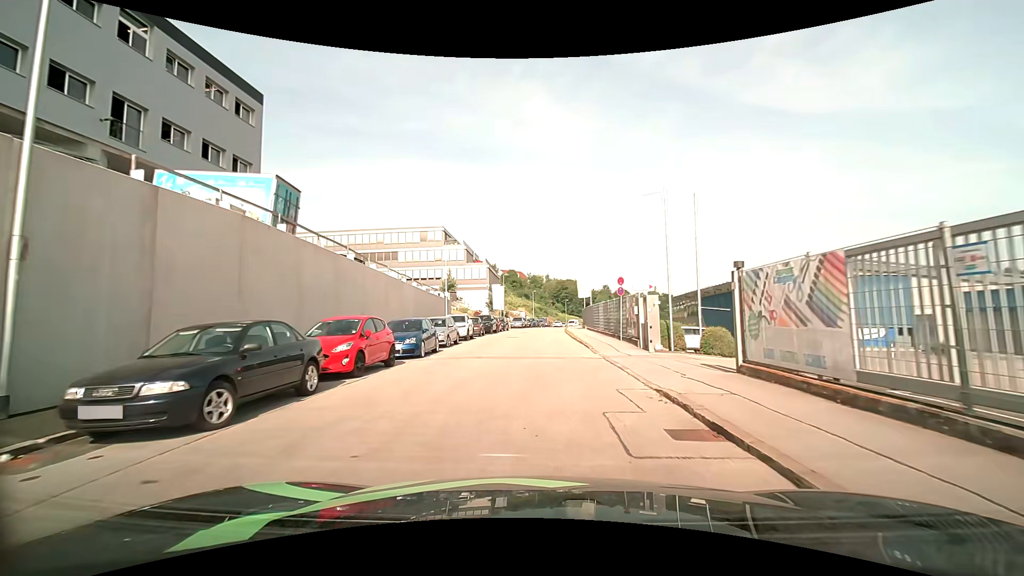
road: residential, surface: asphalt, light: Day
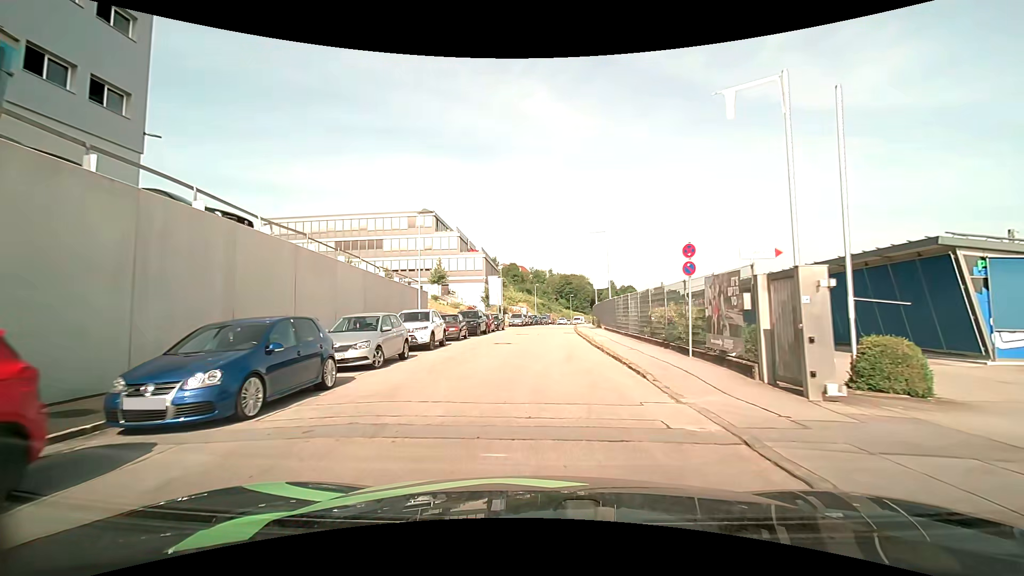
(0.0, +10.6) m; -1°
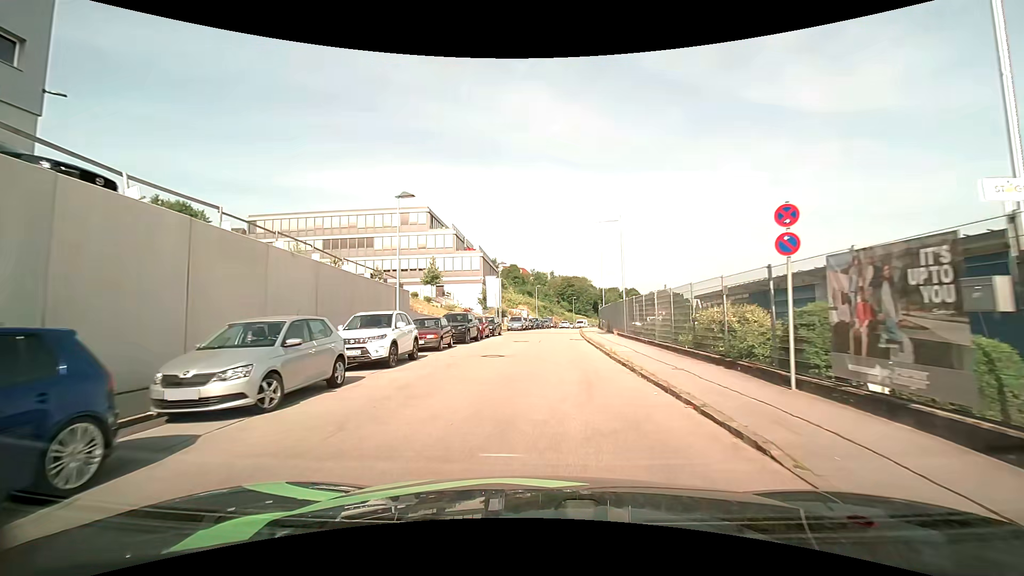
(0.0, +5.3) m; 0°
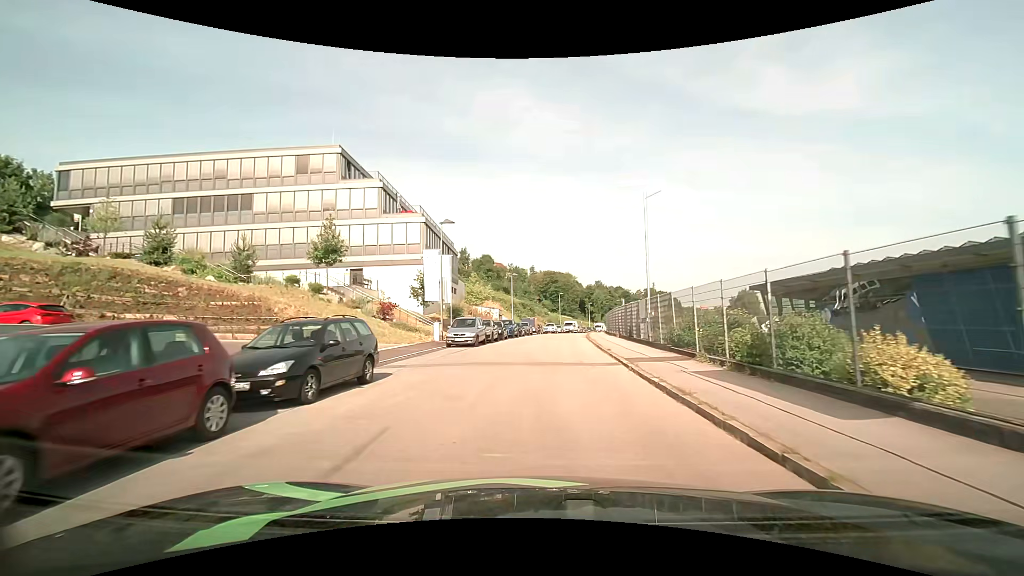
(+0.2, +27.7) m; +2°
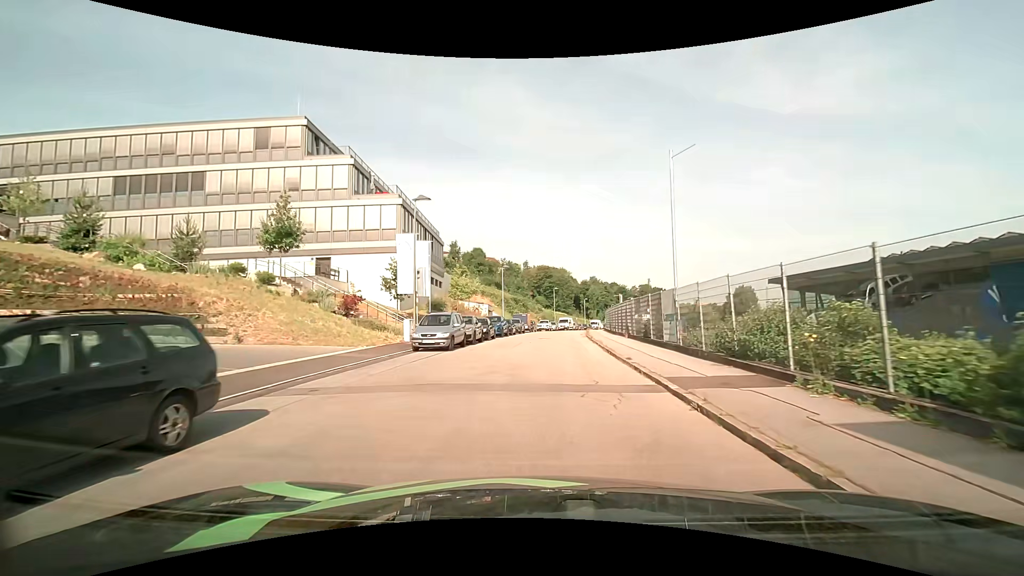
(+0.1, +5.8) m; +1°
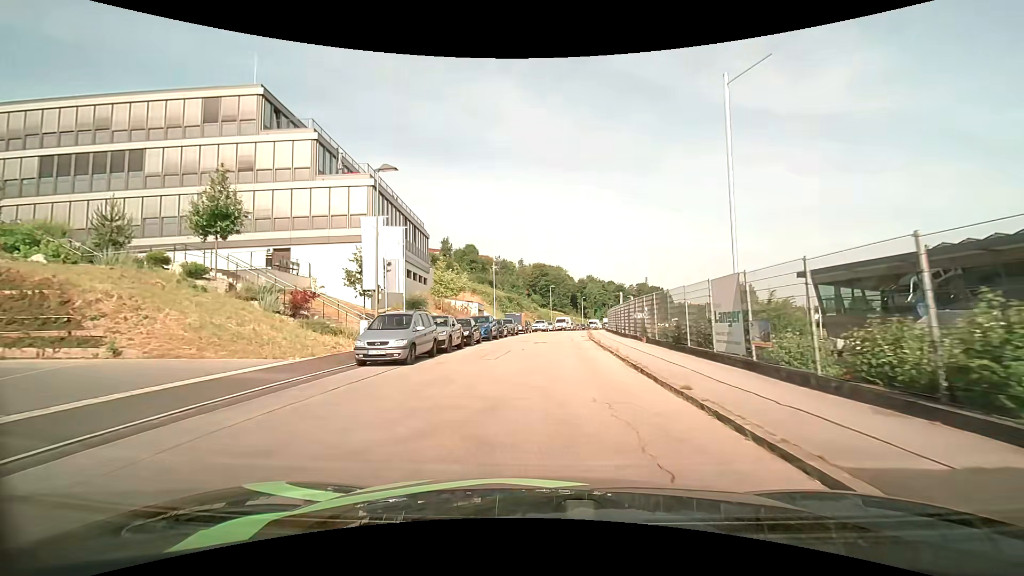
(0.0, +5.9) m; 0°
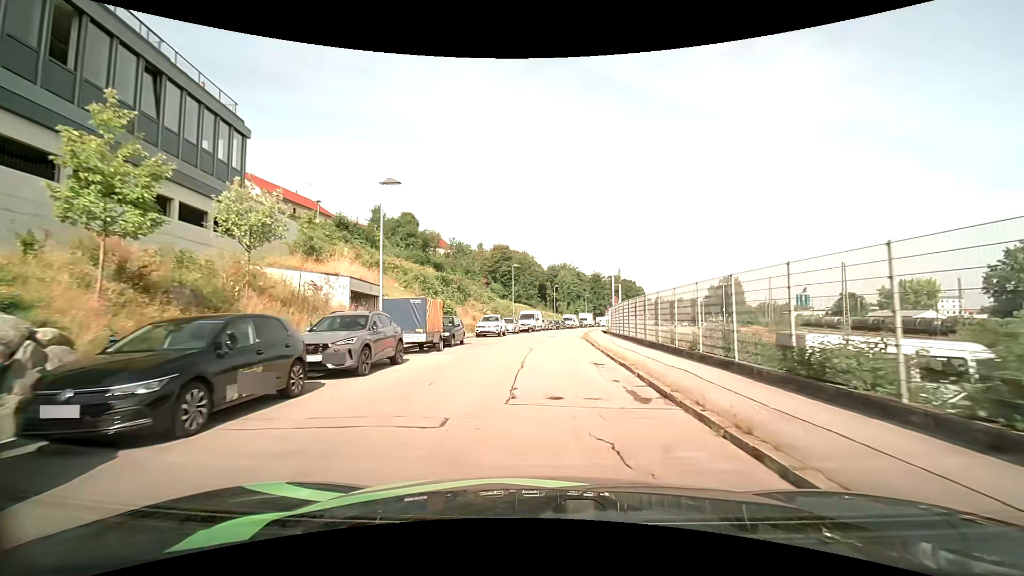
(+0.9, +30.4) m; +4°
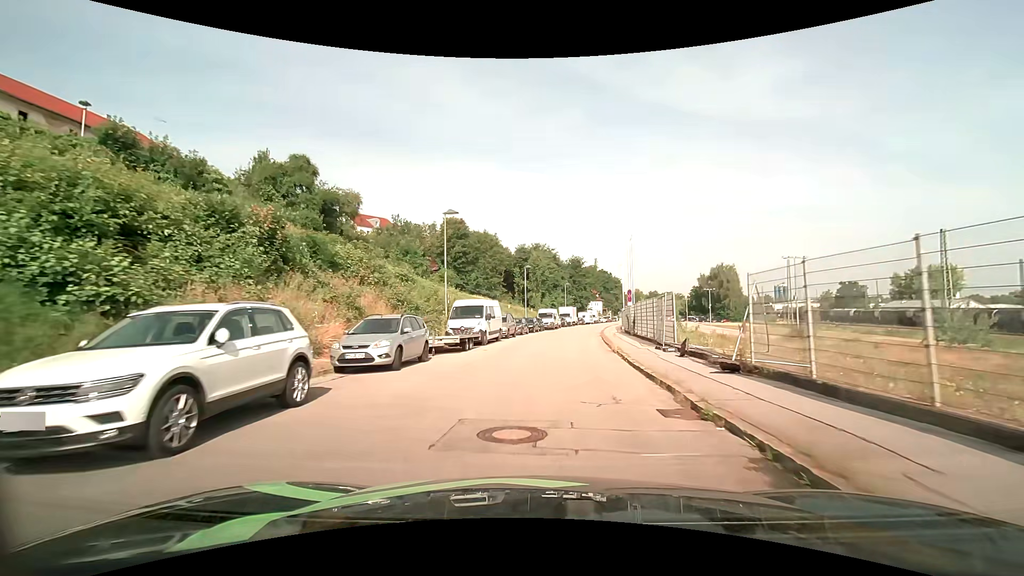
(+0.9, +31.0) m; +4°
(0, +10) (+1, +20) (+1, +30) (+2, +40) (+4, +50) (+5, +60) (+7, +70) (+8, +79) (+10, +89) (+12, +99) m
